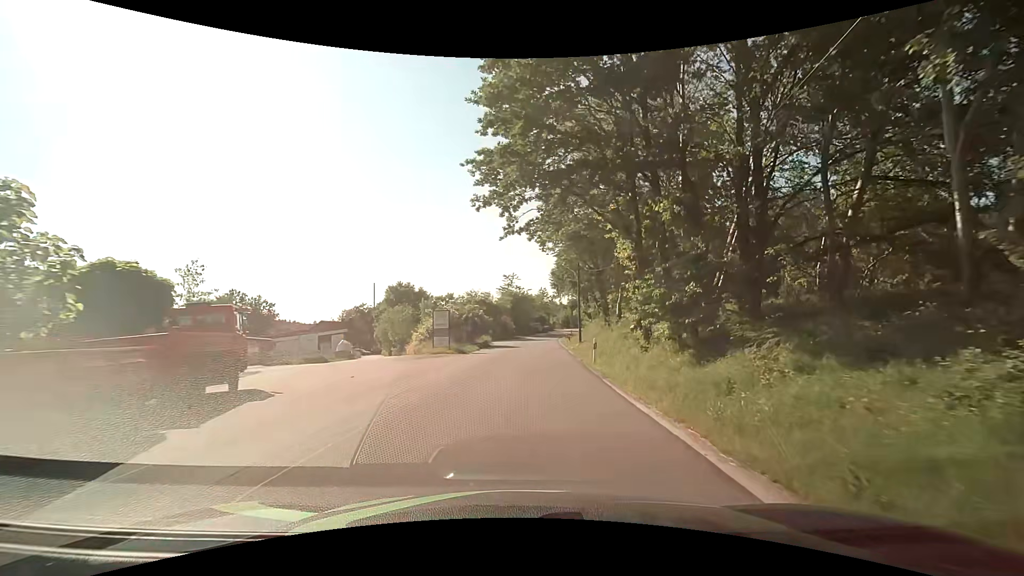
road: service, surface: asphalt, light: Day
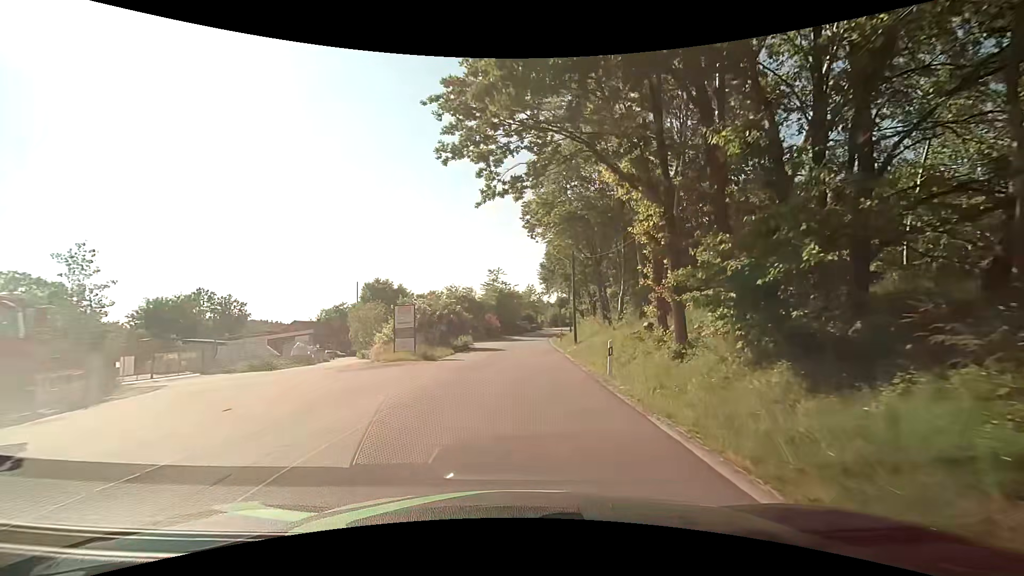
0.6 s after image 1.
(+0.1, +6.4) m; +2°
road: unclassified
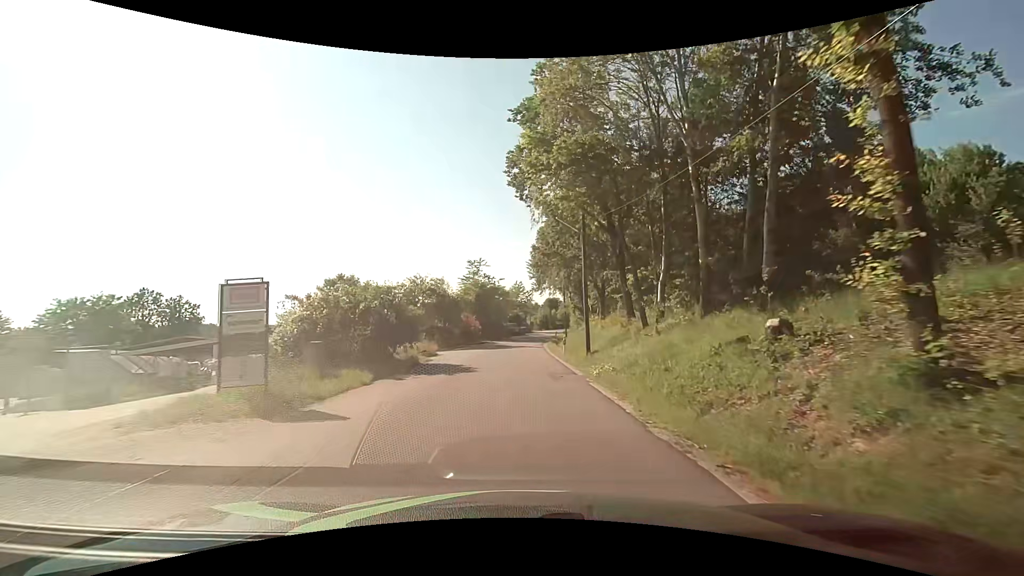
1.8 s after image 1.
(+0.2, +13.1) m; +2°
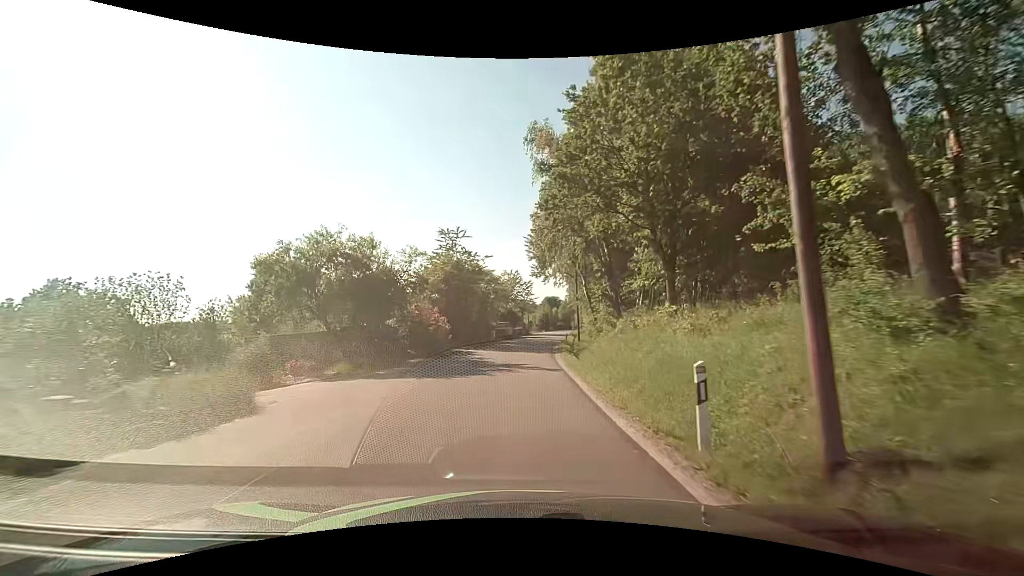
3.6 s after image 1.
(+0.1, +19.9) m; 0°
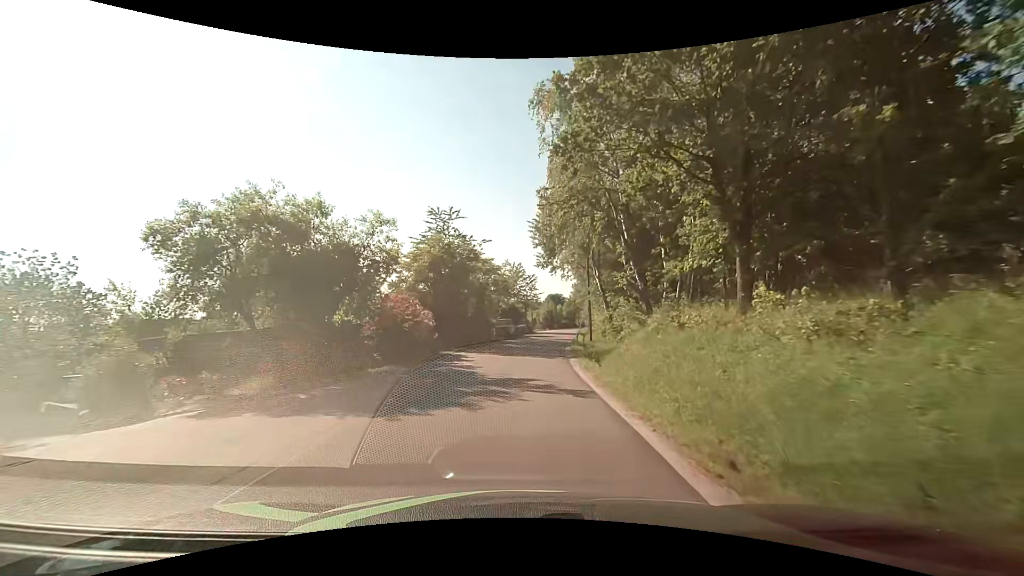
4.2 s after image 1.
(0.0, +6.6) m; 0°
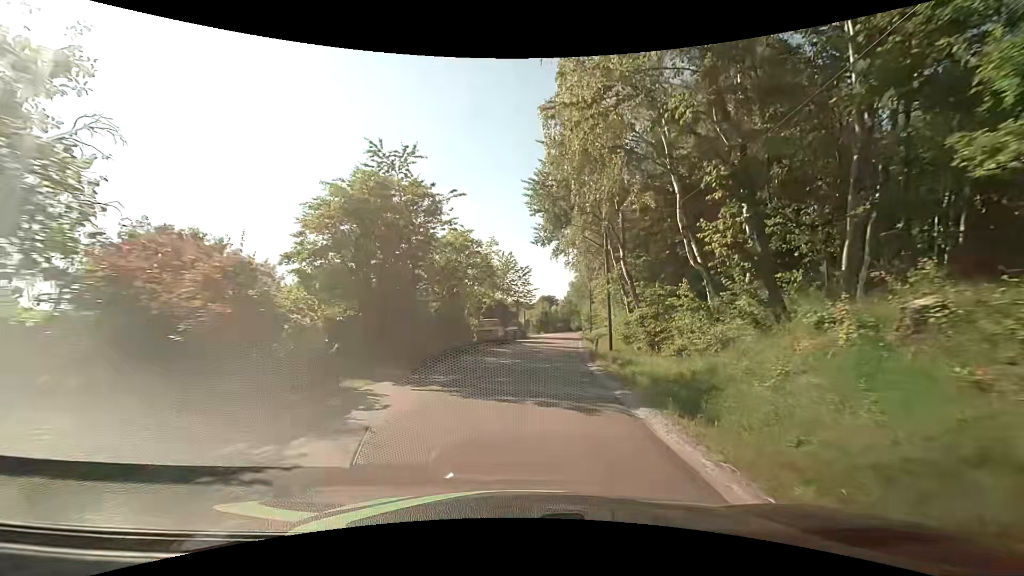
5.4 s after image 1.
(+0.1, +13.3) m; +2°
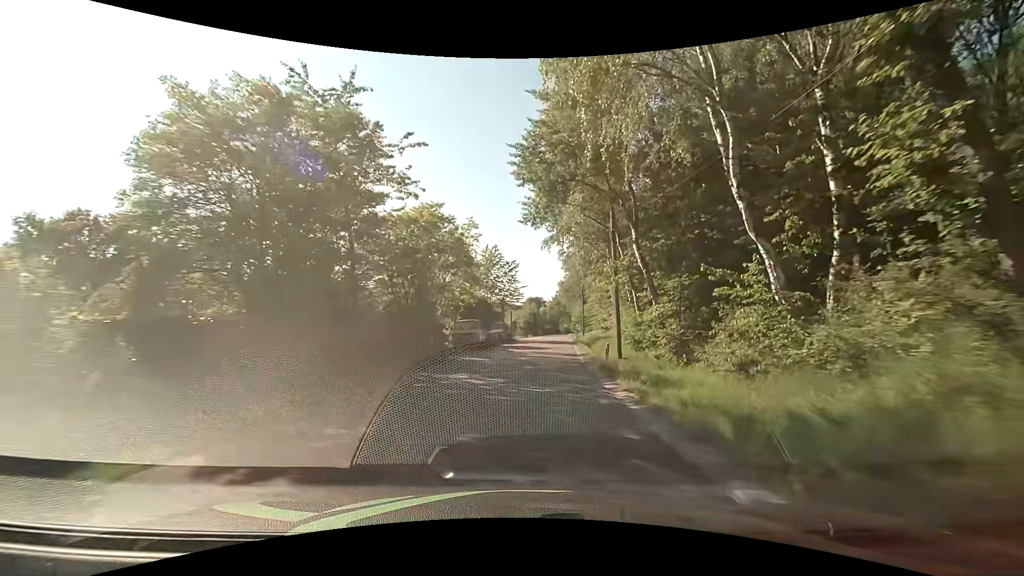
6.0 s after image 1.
(0.0, +6.7) m; +1°
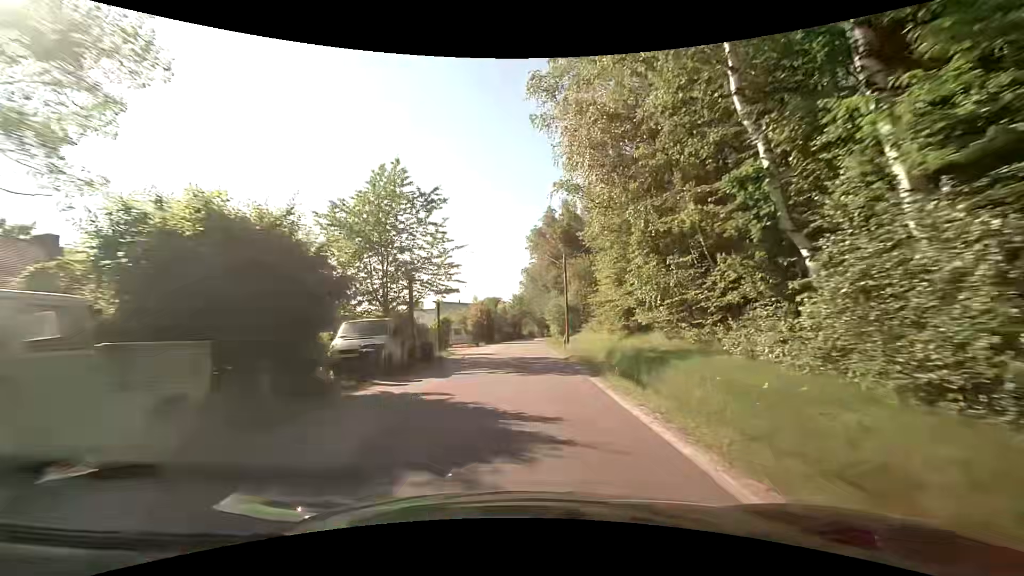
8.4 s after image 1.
(+1.3, +27.8) m; +5°
(0, +10) (0, +20) (0, +30) (0, +40) (0, +50) (0, +60) (+1, +70) (+1, +80) (+2, +90) (+3, +100) m
